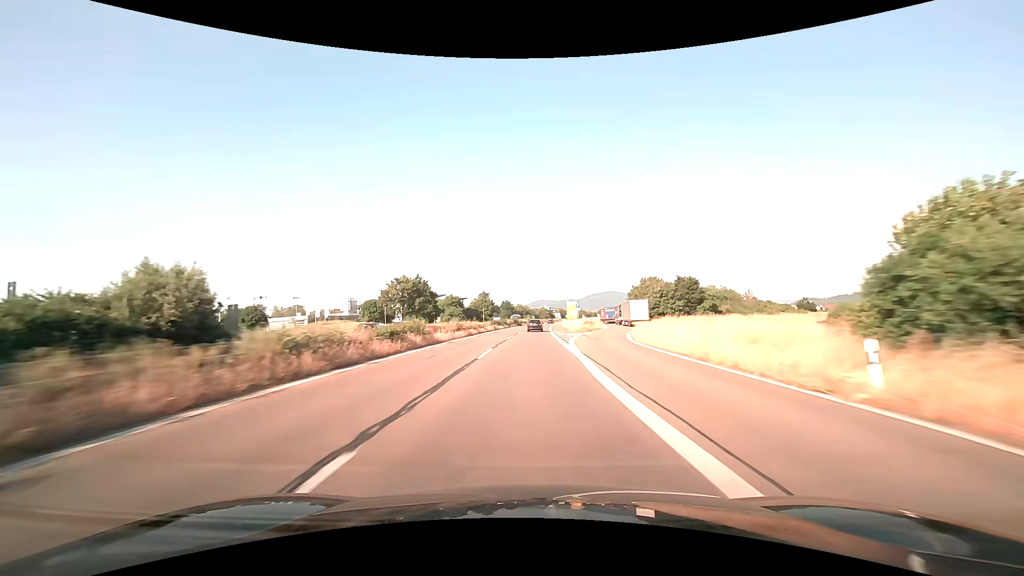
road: trunk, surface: asphalt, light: Day
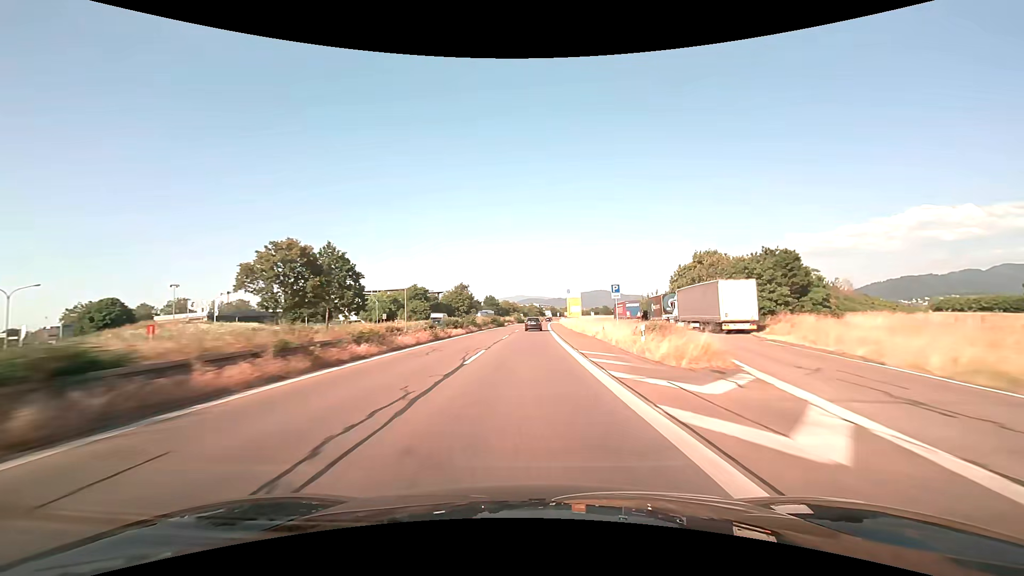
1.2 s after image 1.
(+0.5, +38.6) m; +1°
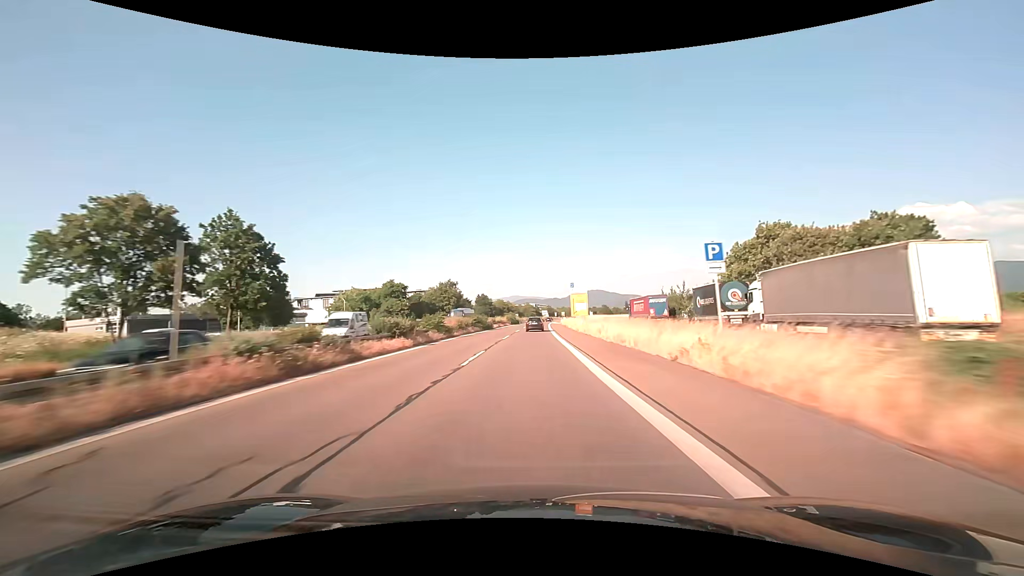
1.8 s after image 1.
(+0.1, +18.7) m; +1°
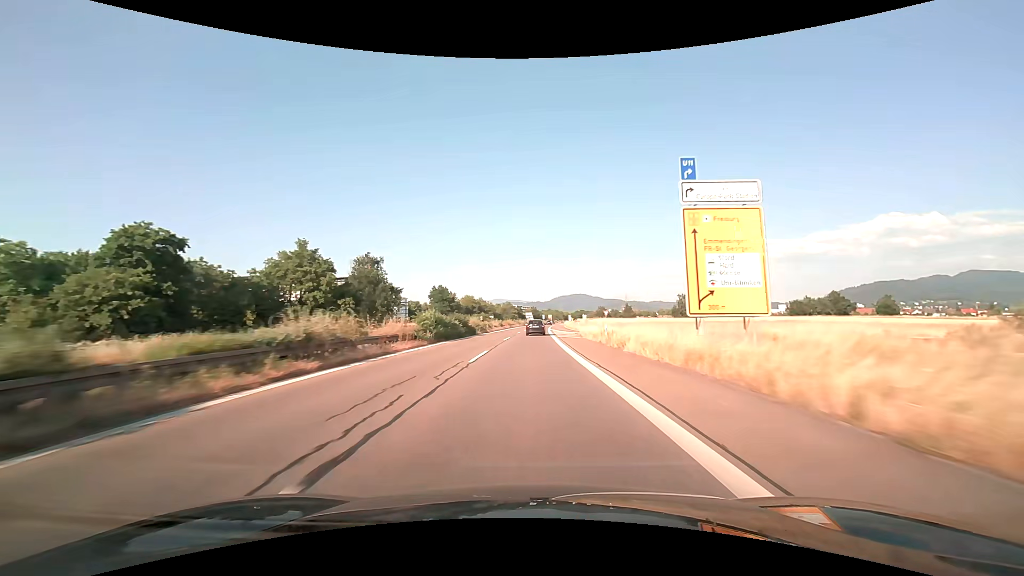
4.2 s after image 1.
(+1.0, +69.9) m; +2°
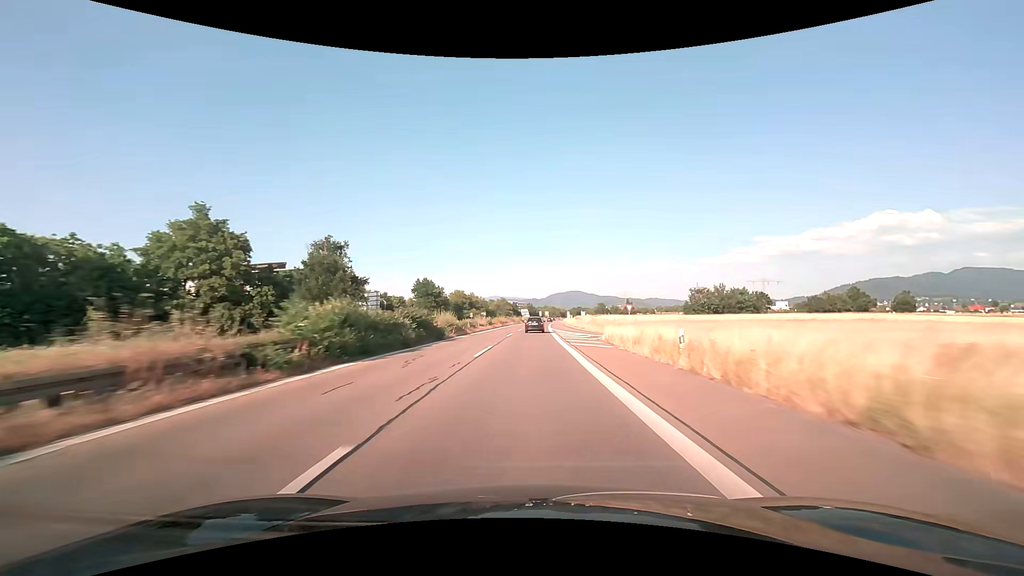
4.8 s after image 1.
(+0.1, +16.6) m; +1°
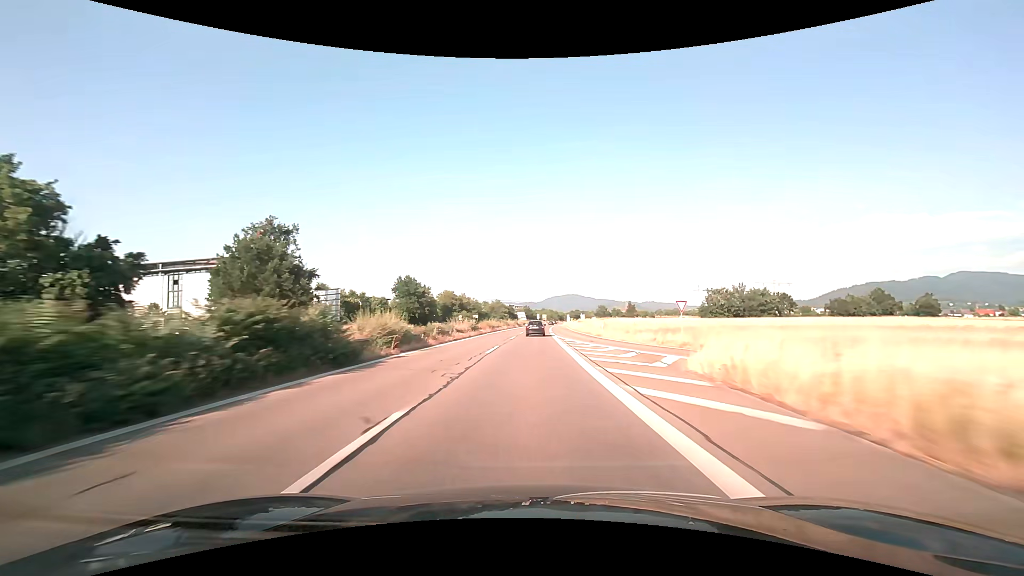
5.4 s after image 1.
(0.0, +16.4) m; 0°
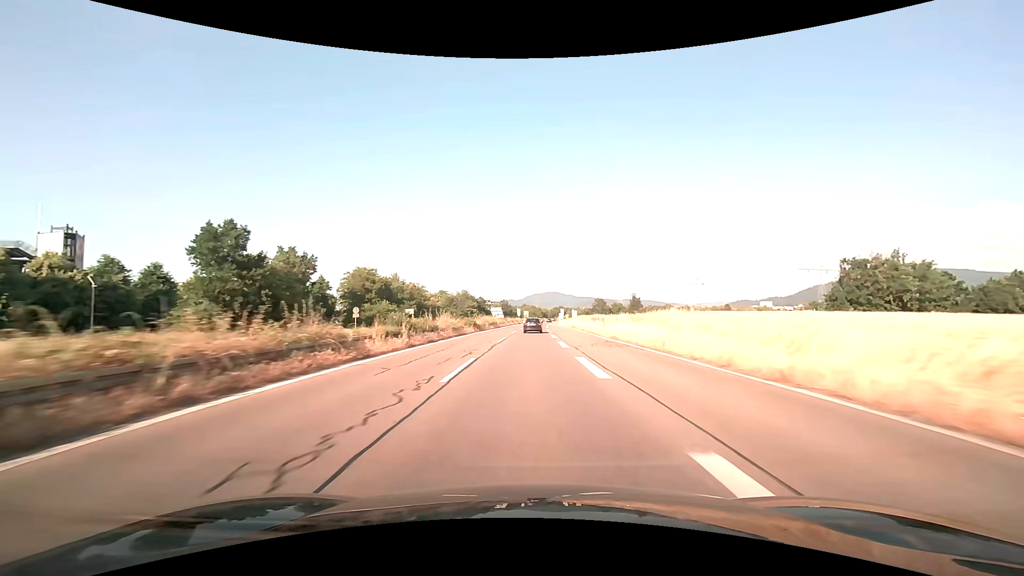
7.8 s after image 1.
(+1.1, +64.3) m; +2°
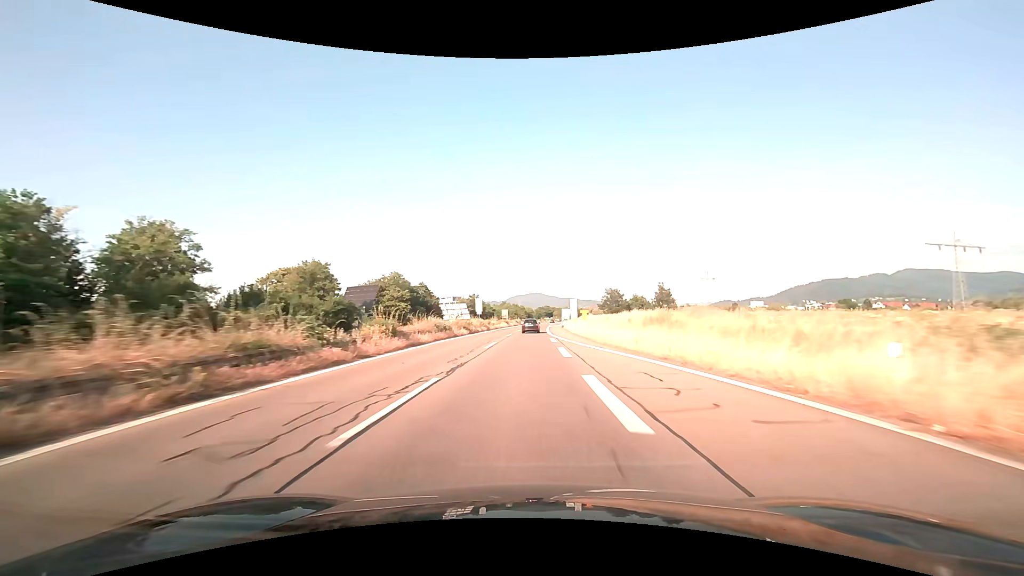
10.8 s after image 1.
(+1.6, +77.2) m; +2°
(0, +10) (0, +20) (0, +30) (0, +40) (0, +50) (+1, +60) (+1, +70) (+1, +80) (+2, +90) (+2, +100) m
